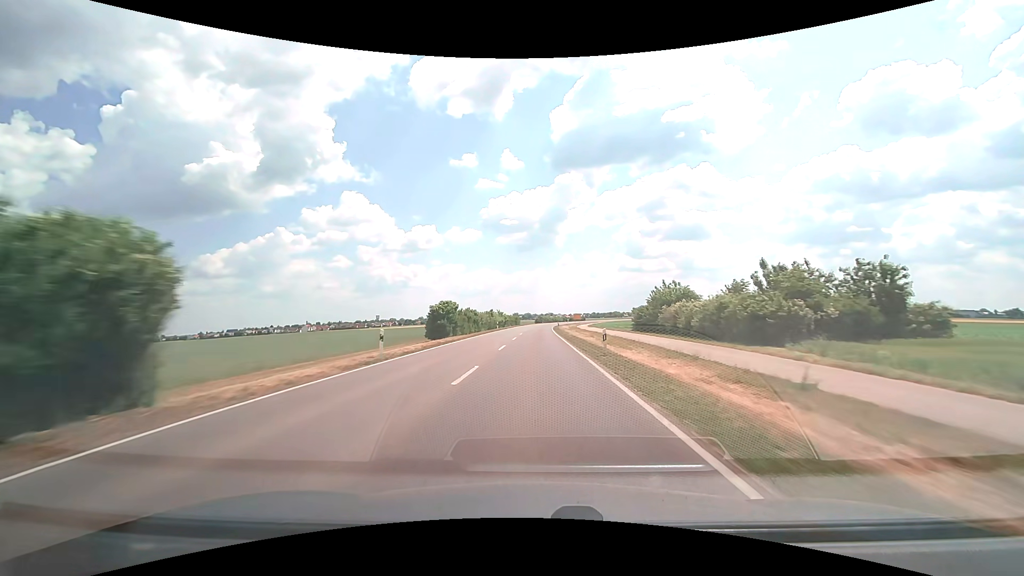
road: secondary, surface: asphalt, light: Day
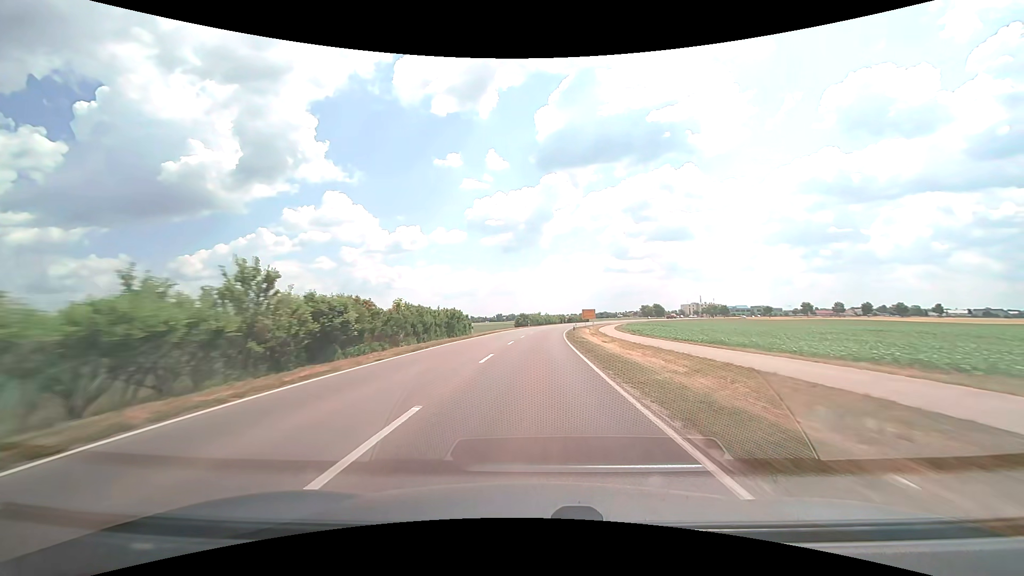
(+0.9, +78.3) m; +2°
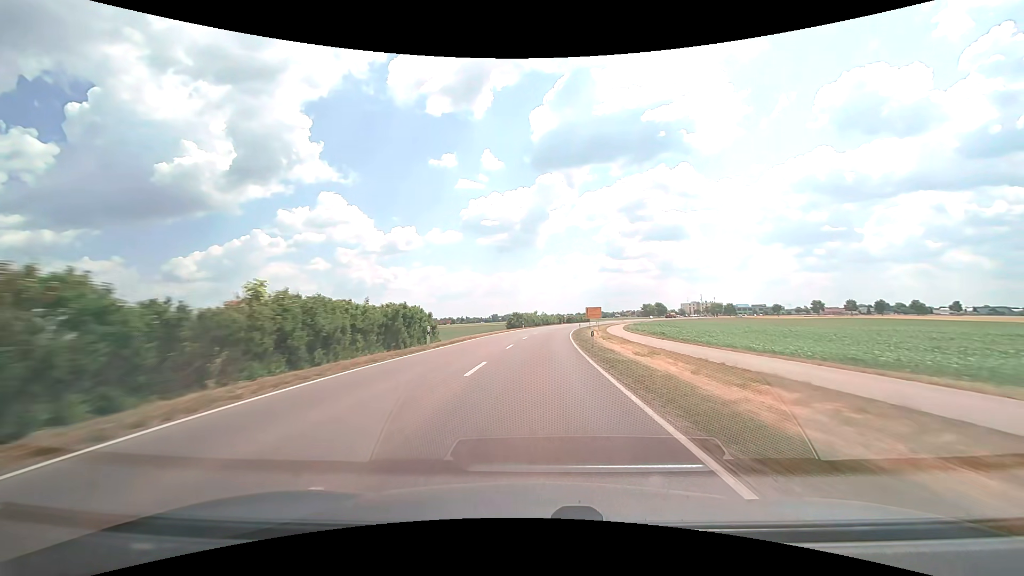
(+0.1, +15.6) m; 0°
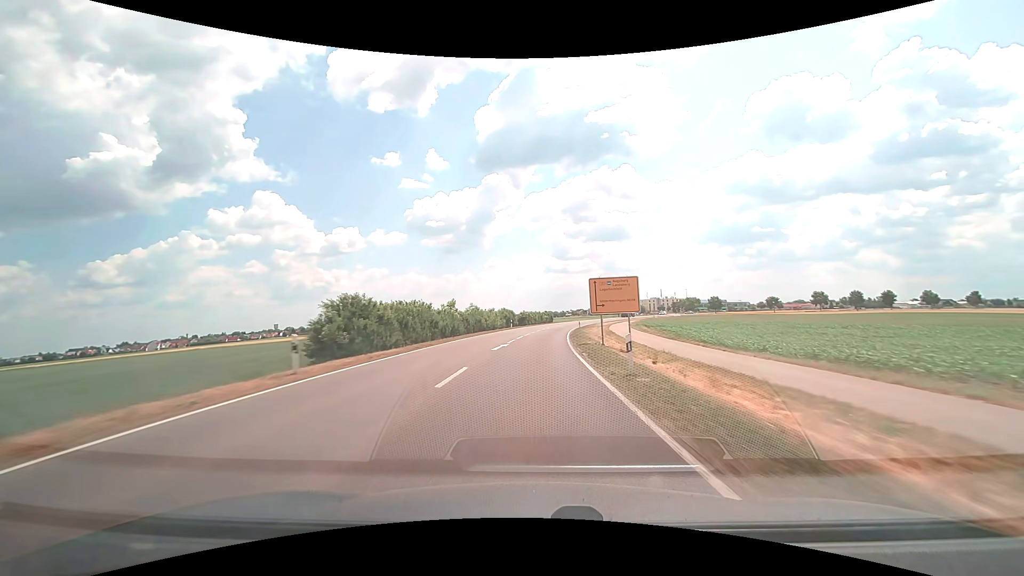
(+2.7, +61.5) m; +6°
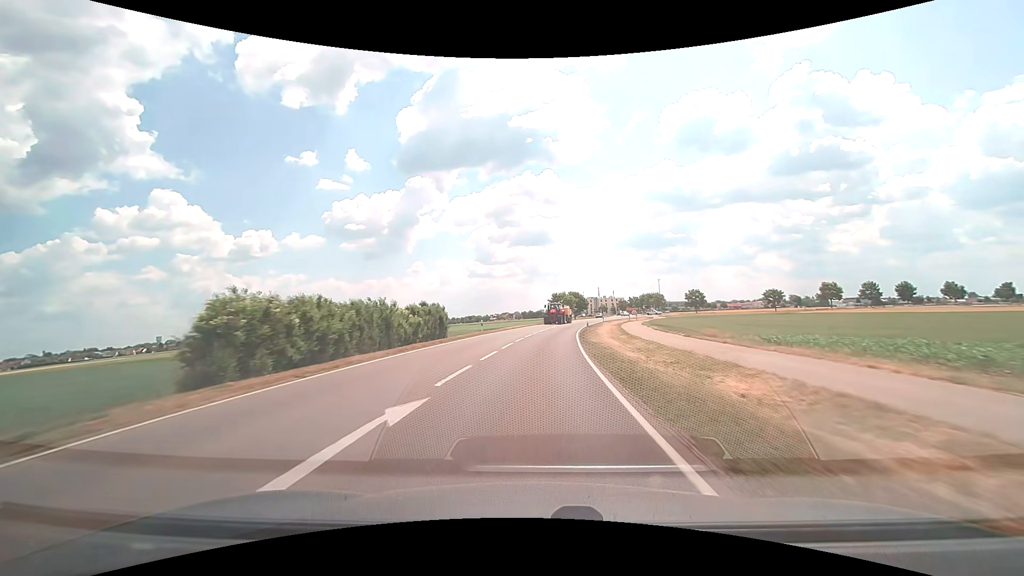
(+4.5, +71.0) m; +9°
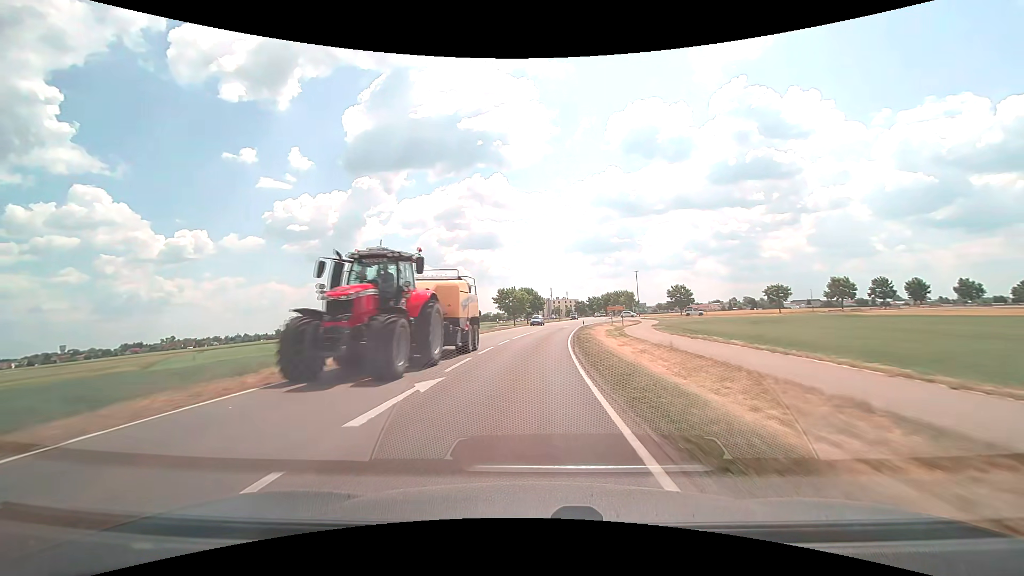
(+2.0, +38.7) m; +6°
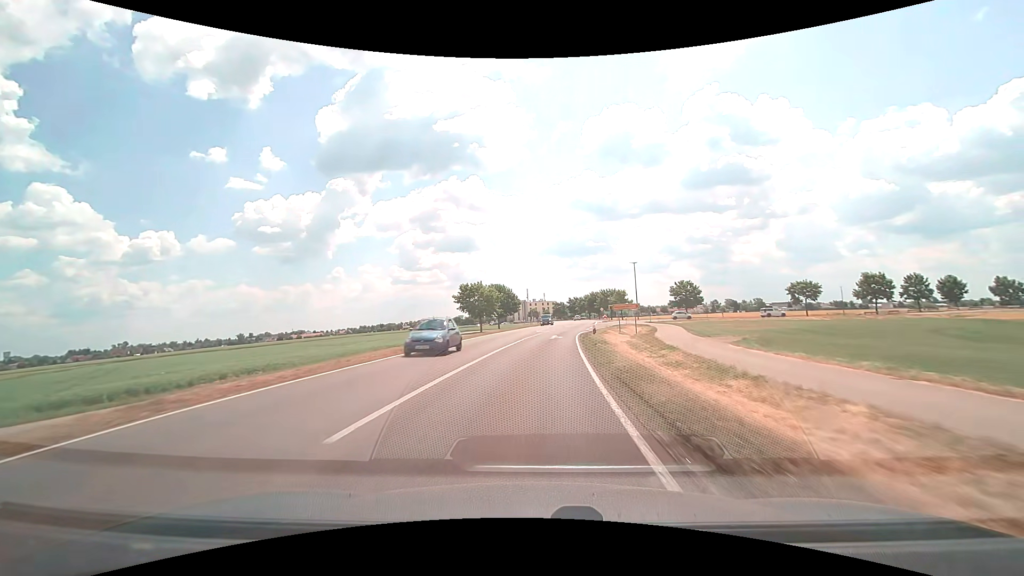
(+0.6, +24.6) m; +3°
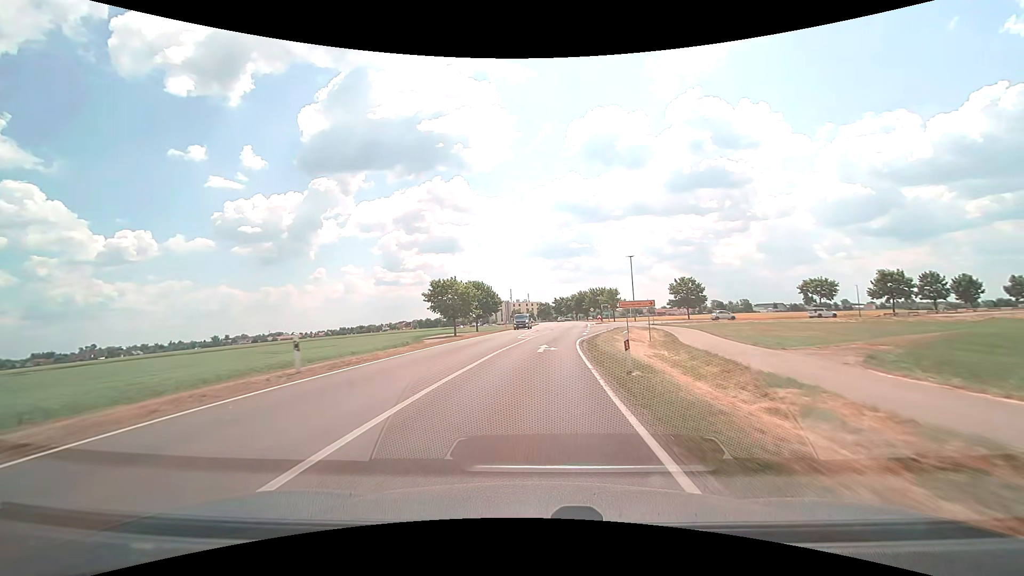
(+0.2, +12.0) m; +2°
(0, +10) (+1, +20) (+1, +30) (+2, +40) (+3, +50) (+4, +60) (+6, +70) (+6, +80) (+7, +90) (+8, +100) m
